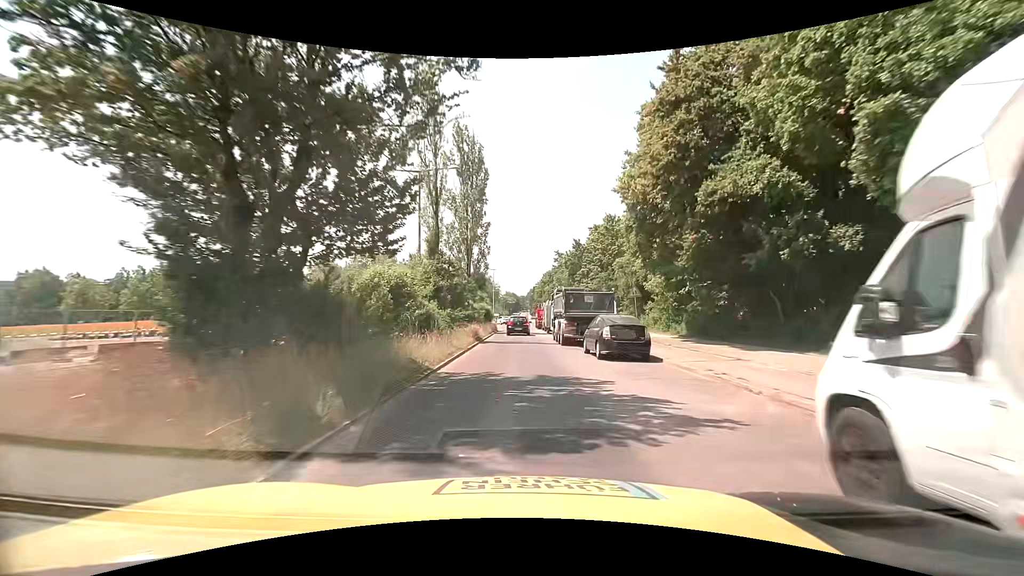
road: secondary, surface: asphalt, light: Day
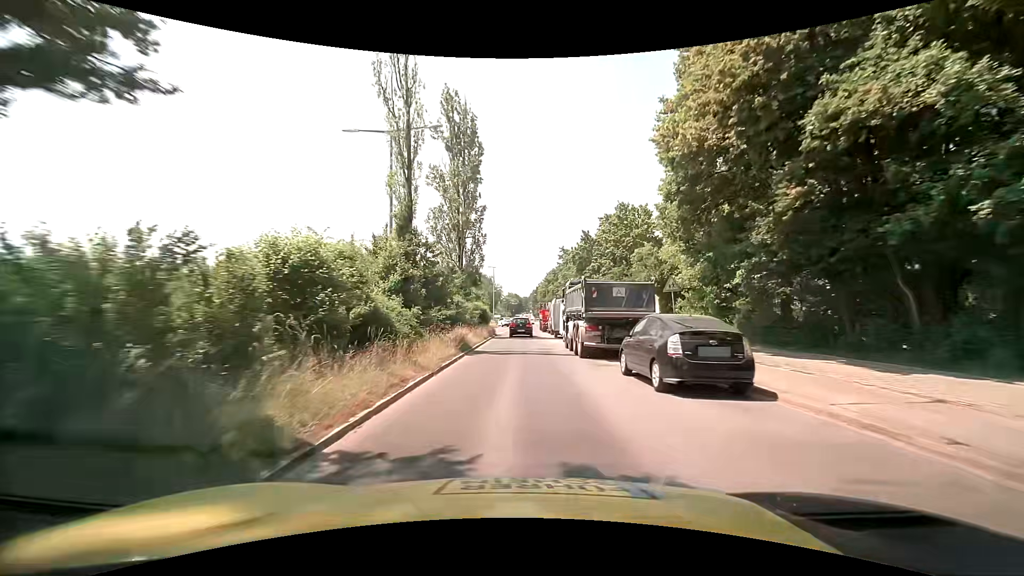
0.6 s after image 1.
(+0.1, +7.1) m; +1°
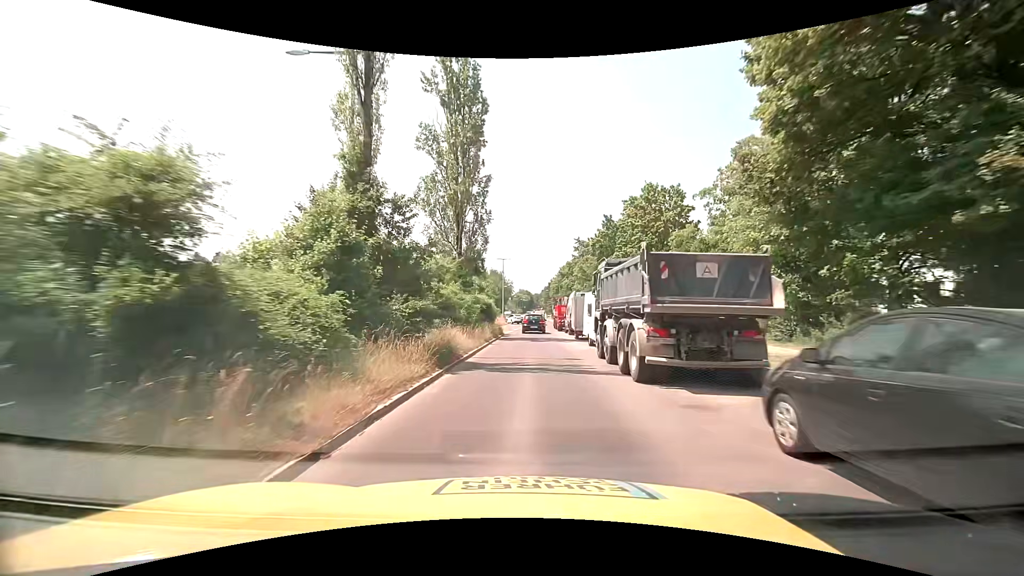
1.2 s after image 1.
(-0.1, +7.1) m; -2°
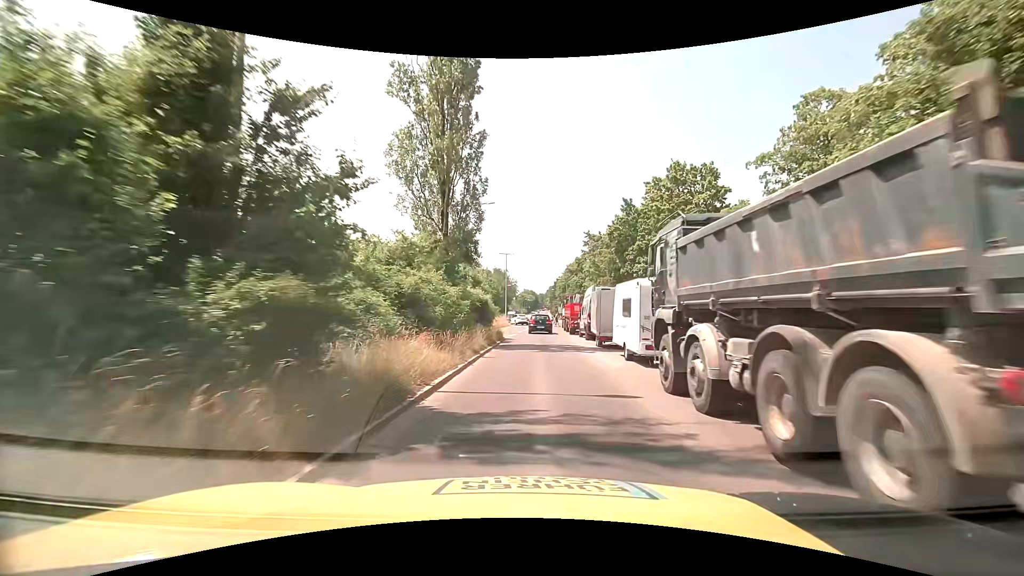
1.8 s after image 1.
(0.0, +7.1) m; 0°
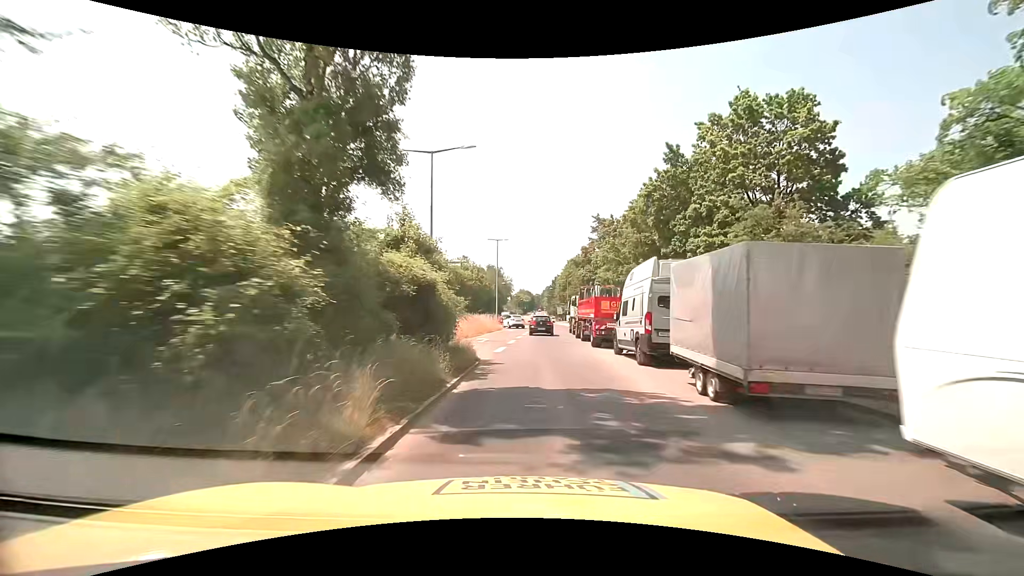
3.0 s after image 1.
(-0.1, +13.9) m; 0°
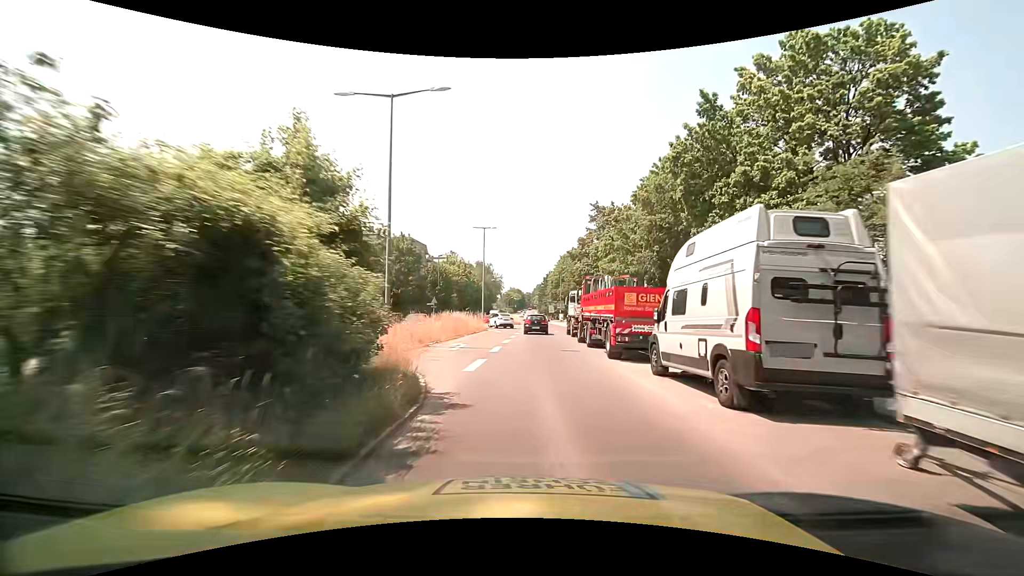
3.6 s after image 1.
(0.0, +6.8) m; 0°
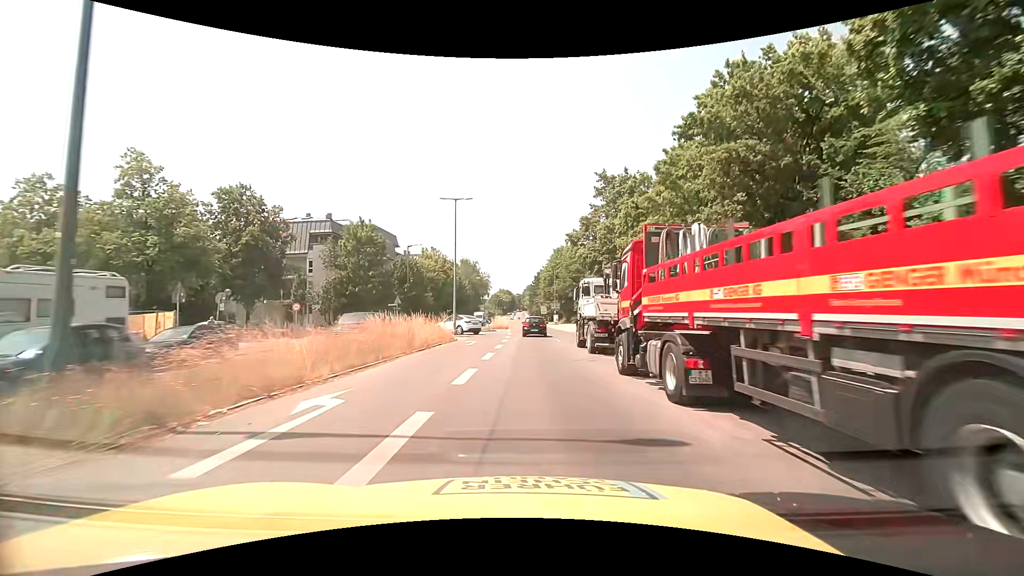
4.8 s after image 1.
(+0.3, +13.7) m; +2°
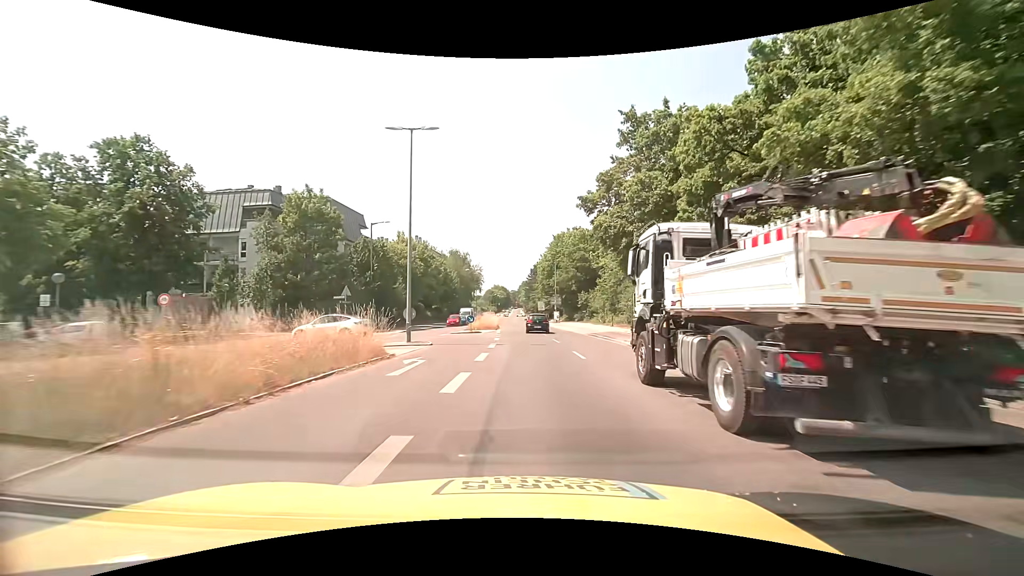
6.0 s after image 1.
(0.0, +13.4) m; +1°
(0, +10) (0, +20) (0, +30) (0, +40) (-1, +50) (-2, +60) (-2, +70) (-3, +80) (-3, +90) (-4, +100) m
